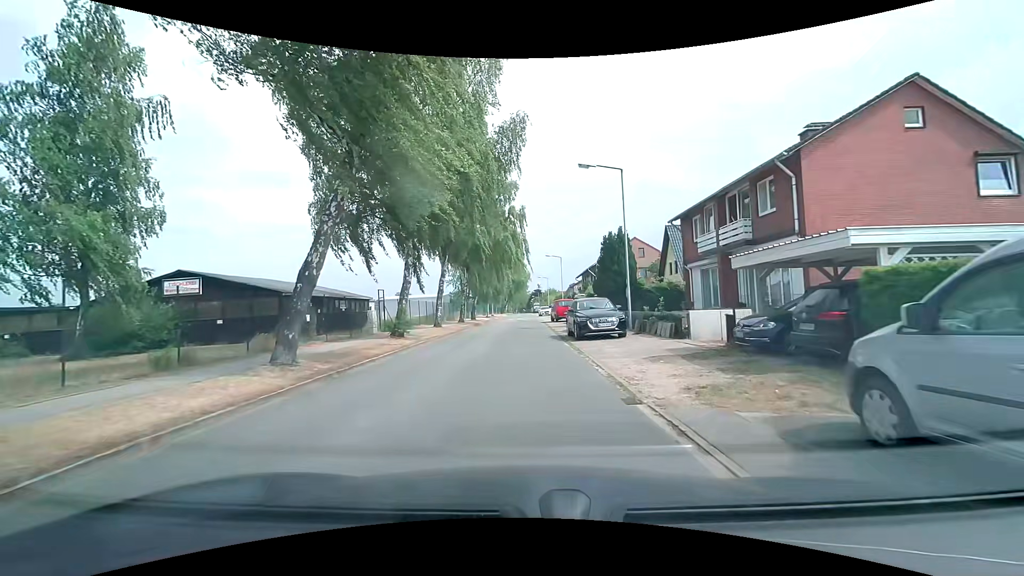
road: residential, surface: asphalt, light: Day
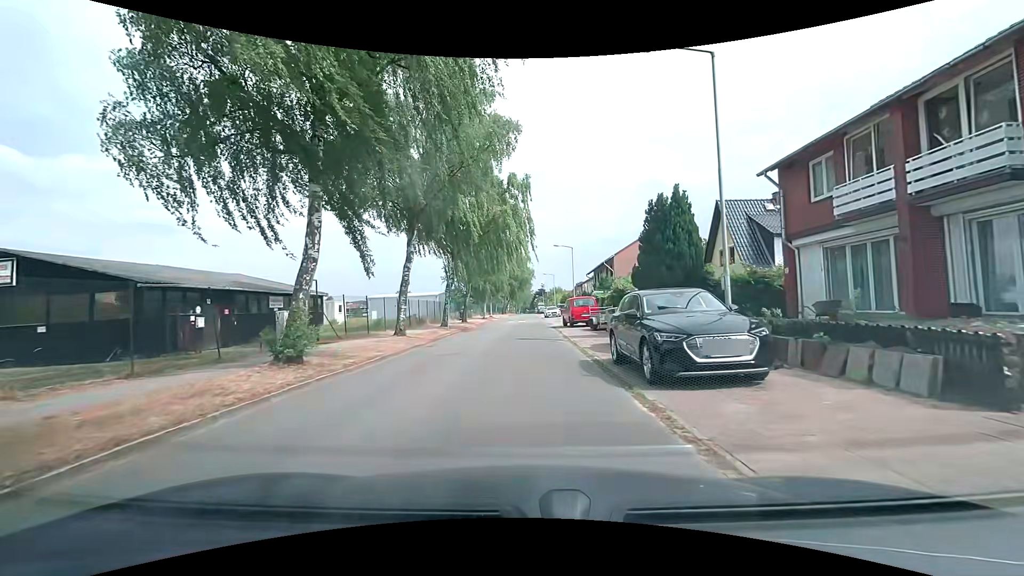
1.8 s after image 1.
(0.0, +11.0) m; -1°
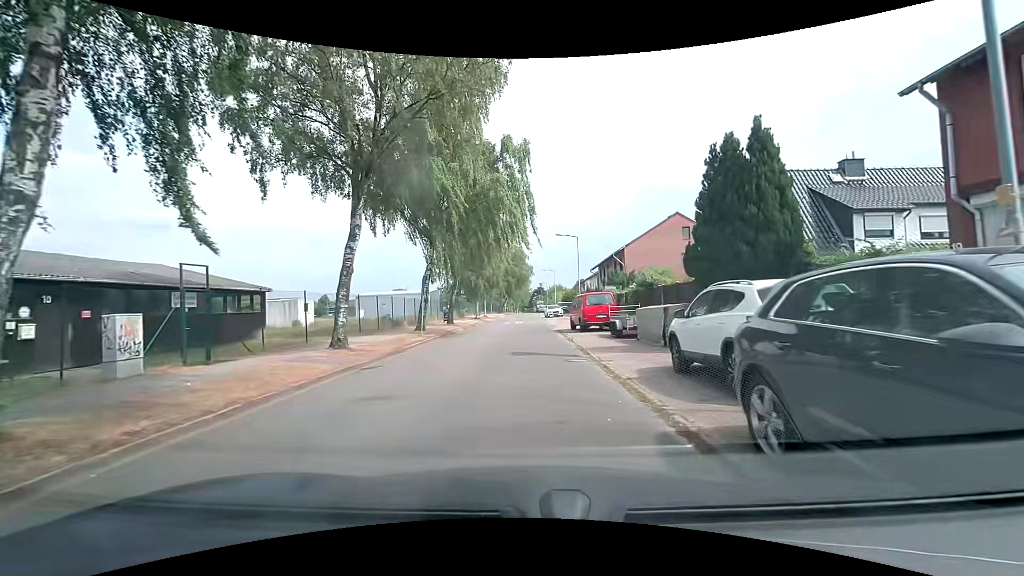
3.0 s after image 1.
(+0.1, +7.3) m; +2°
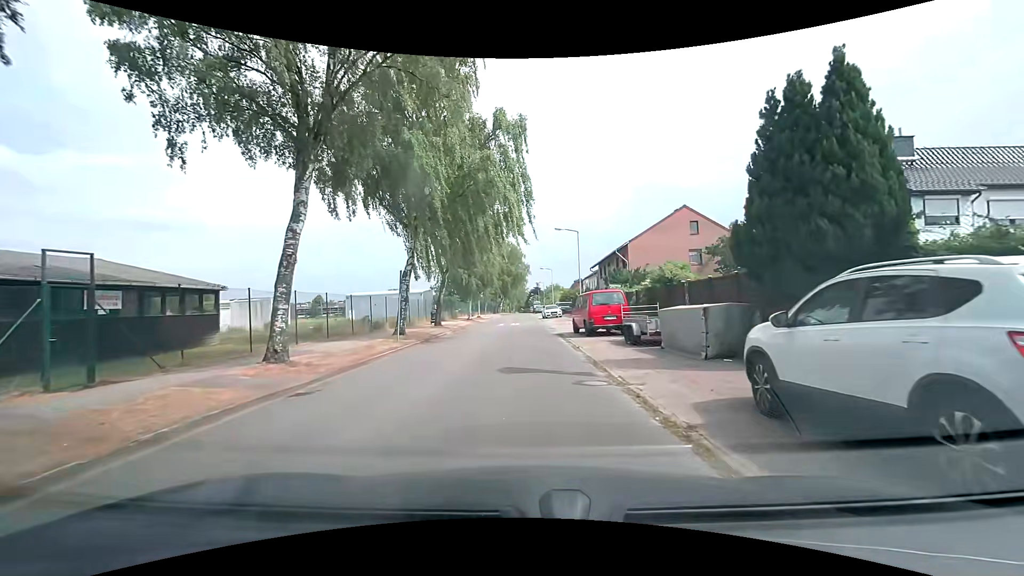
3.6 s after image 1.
(-0.1, +3.7) m; 0°
